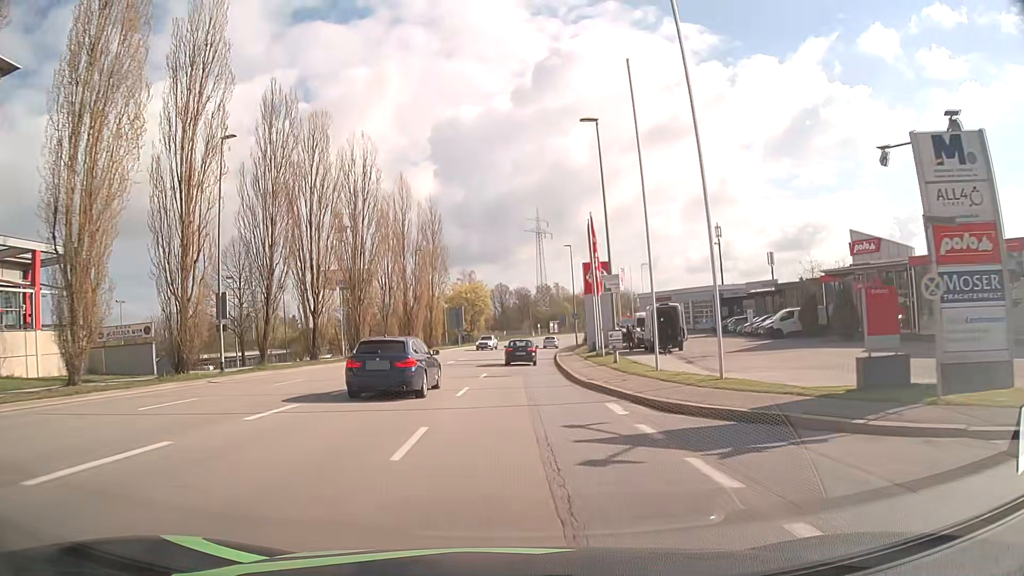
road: tertiary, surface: asphalt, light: Day
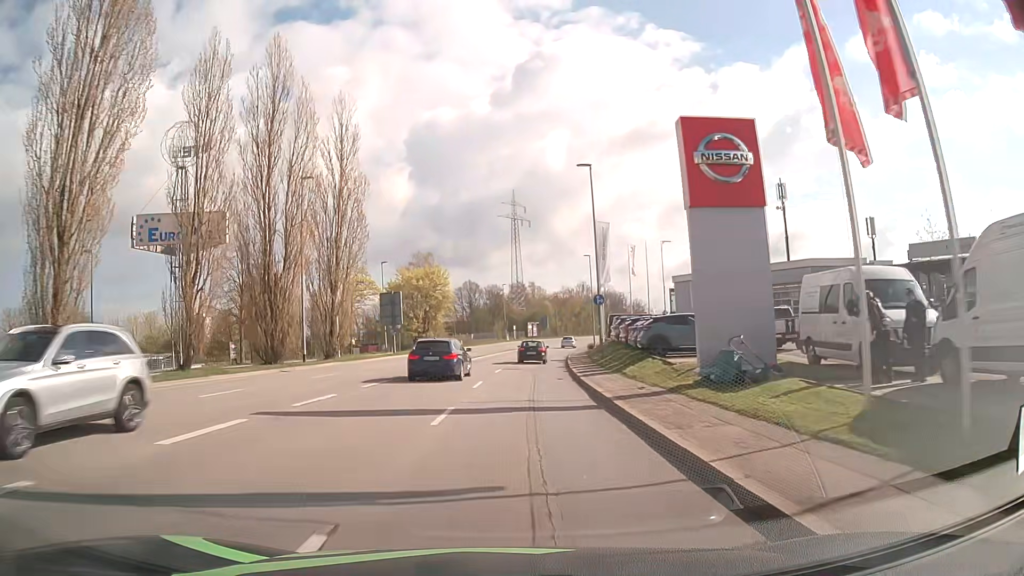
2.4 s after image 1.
(+0.5, +33.0) m; +2°
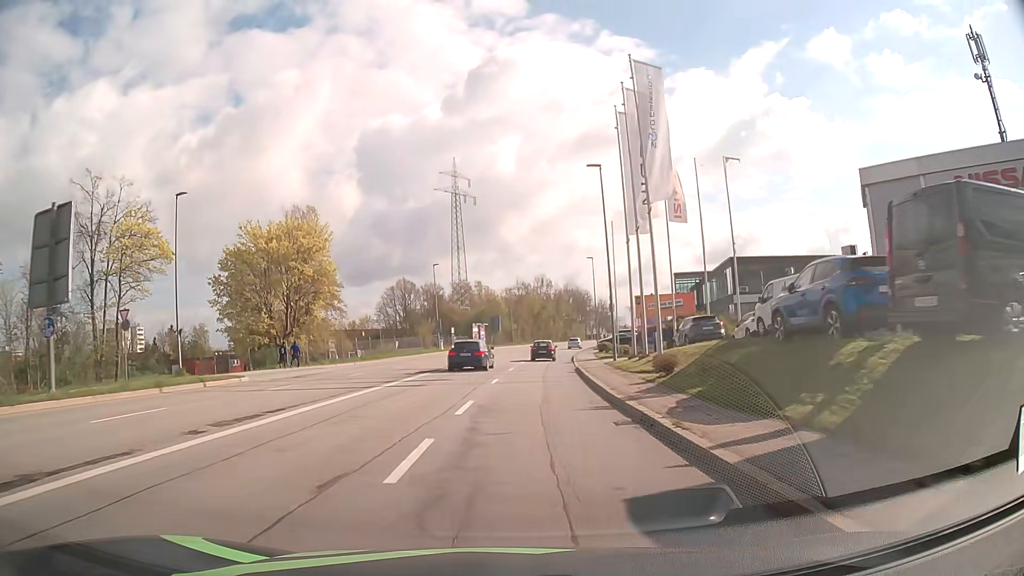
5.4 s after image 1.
(+1.6, +40.8) m; +5°
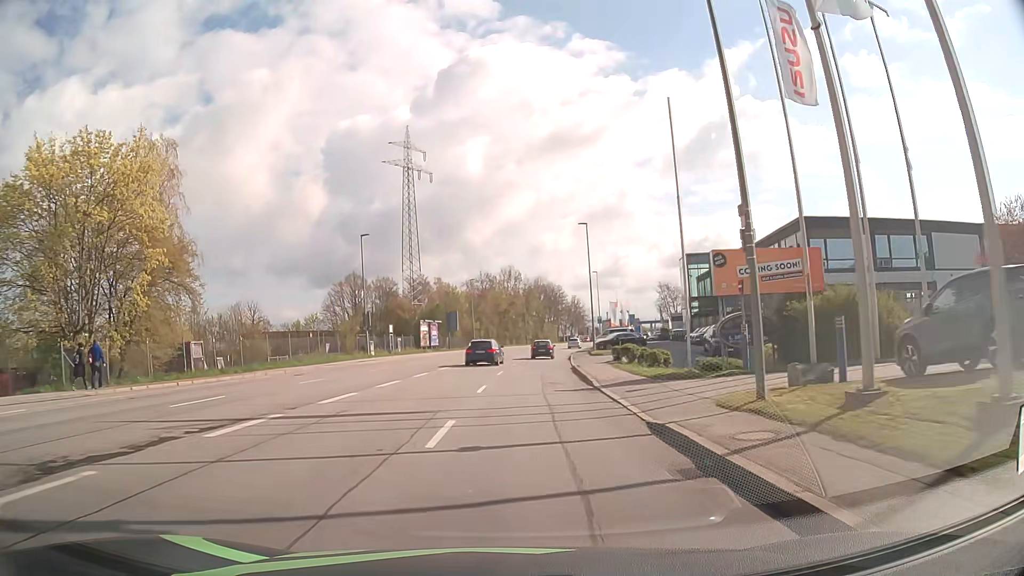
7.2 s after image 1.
(+0.6, +23.4) m; +3°
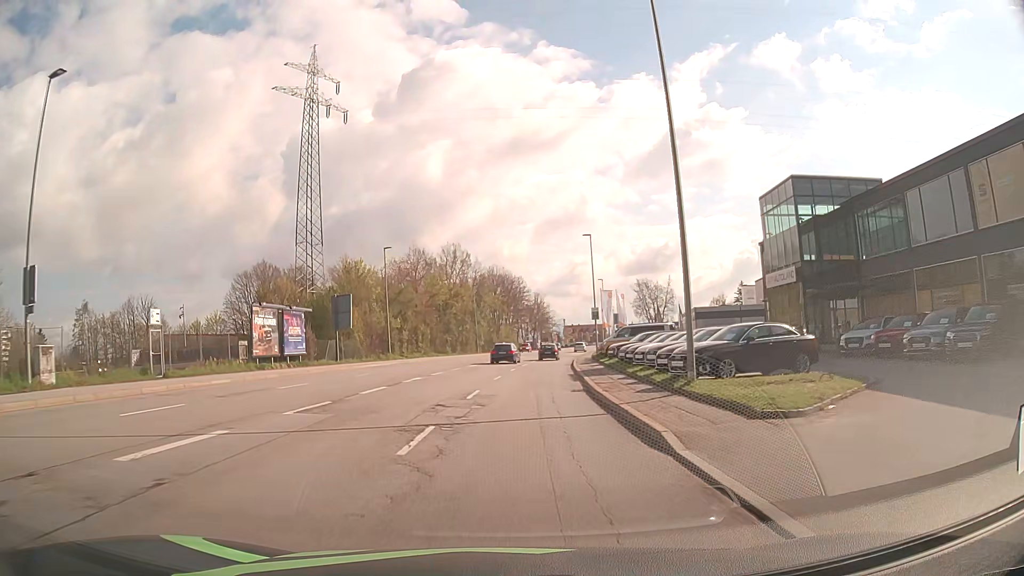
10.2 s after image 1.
(+1.6, +38.2) m; +4°
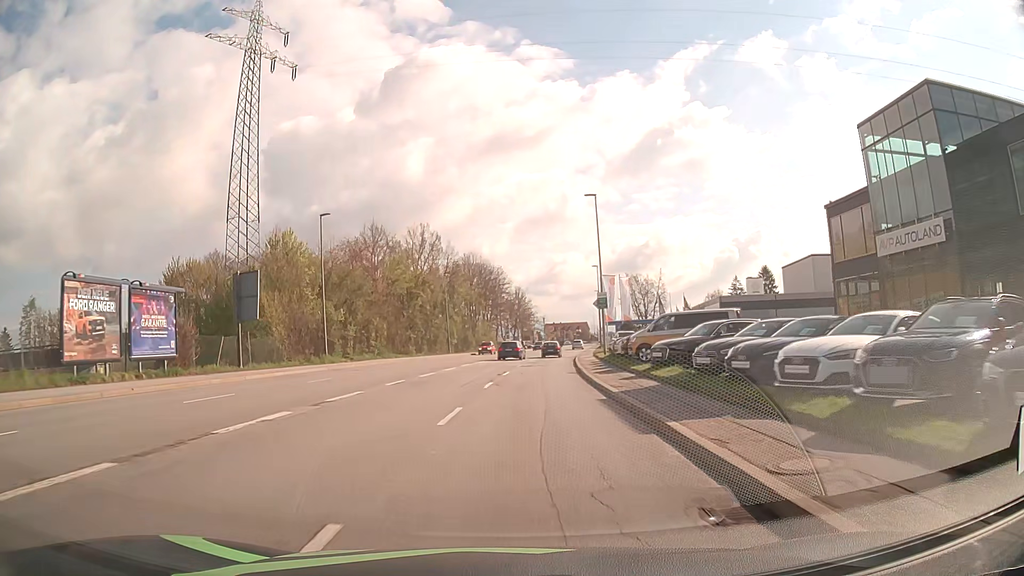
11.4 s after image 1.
(+0.1, +15.5) m; +1°
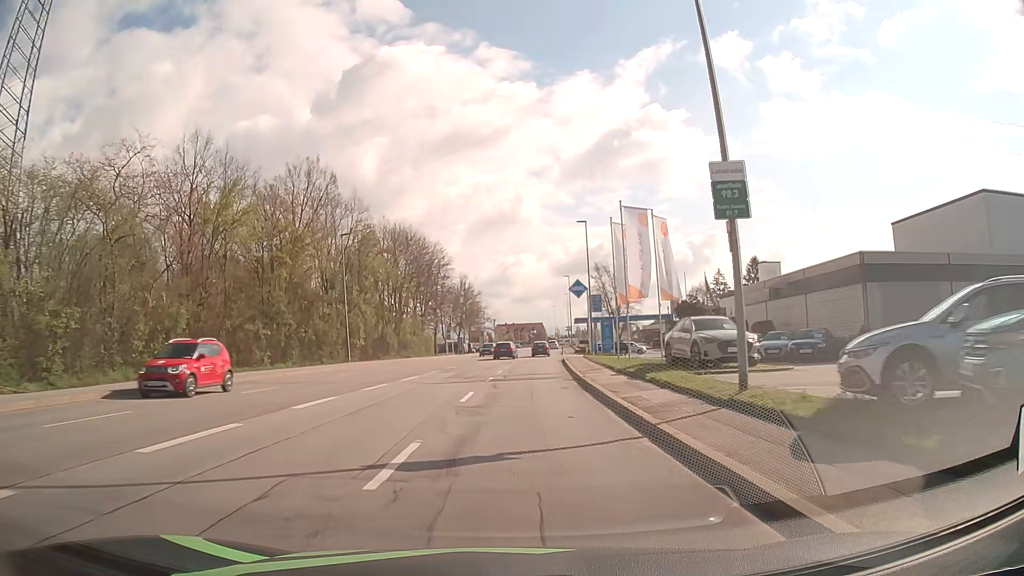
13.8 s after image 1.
(+1.3, +31.7) m; +4°
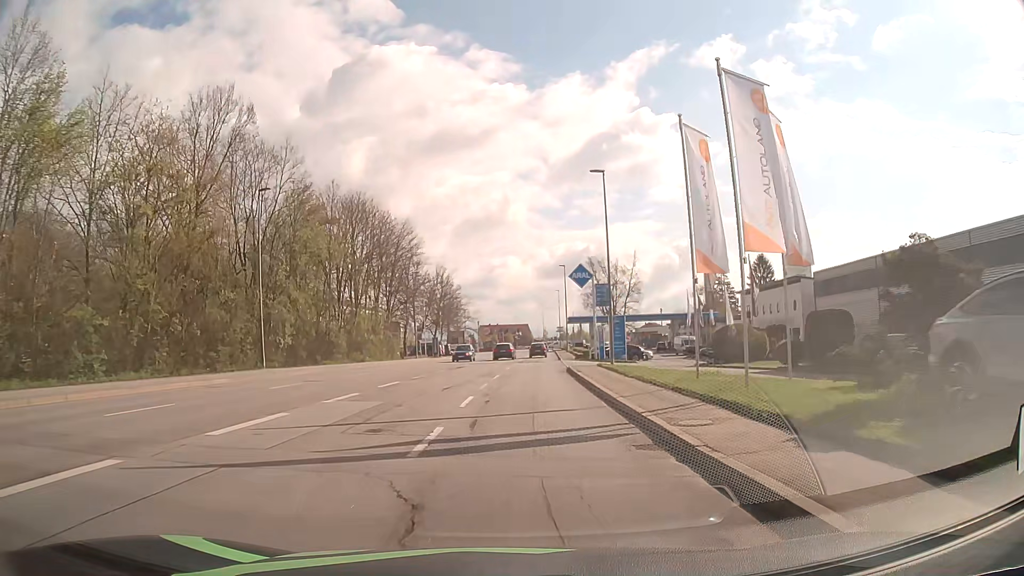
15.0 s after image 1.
(+0.2, +16.1) m; +1°
(0, +10) (0, +20) (+1, +30) (+1, +40) (+2, +50) (+2, +60) (+3, +70) (+3, +80) (+4, +90) (+5, +100) m
